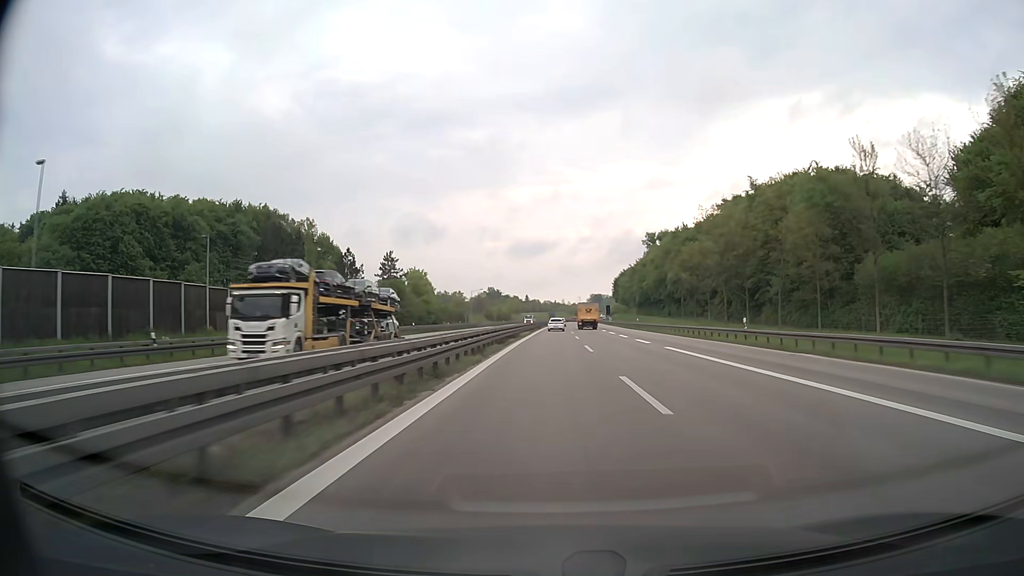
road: motorway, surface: asphalt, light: Day
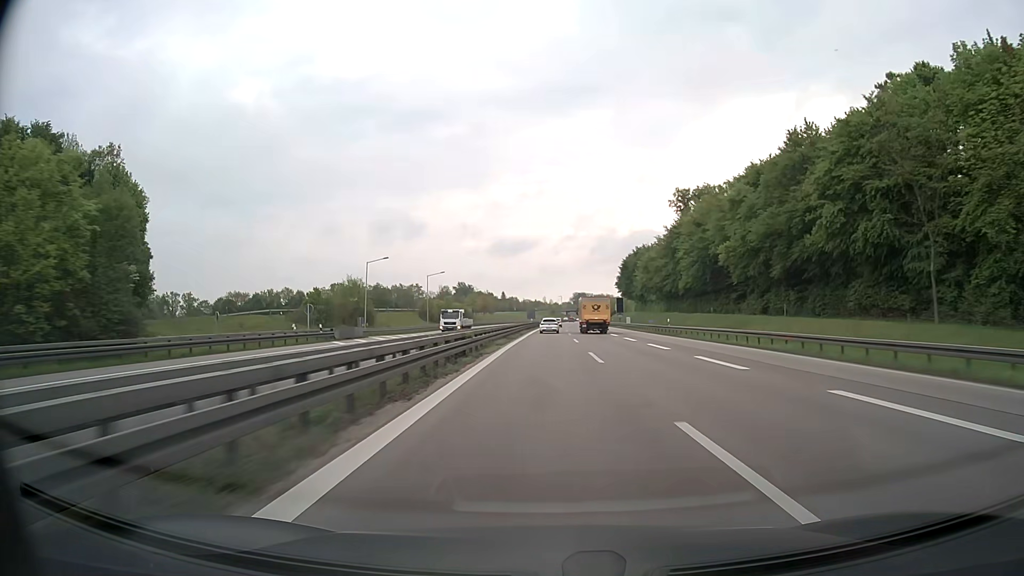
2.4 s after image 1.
(+1.0, +79.5) m; +2°
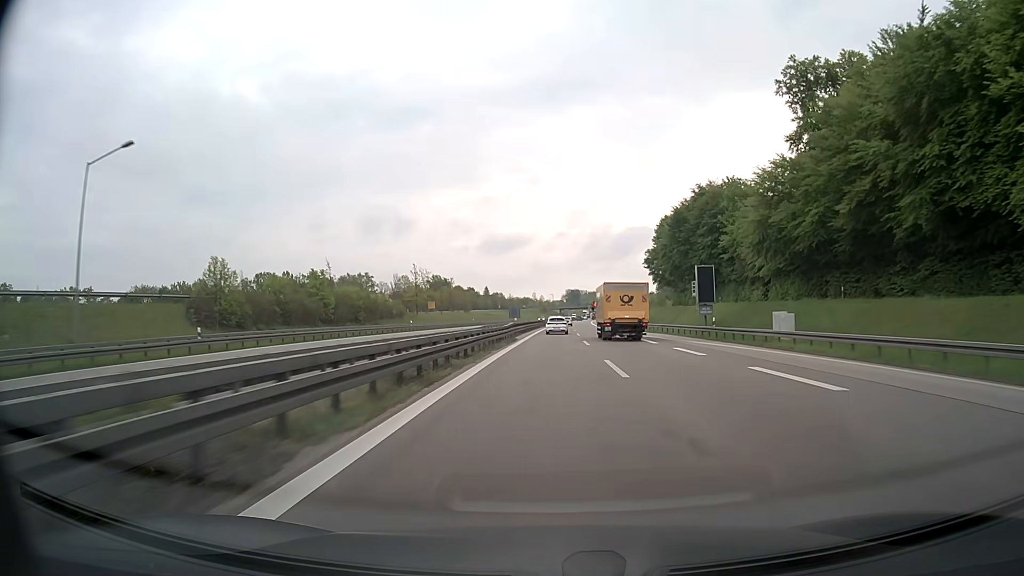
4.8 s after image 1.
(+0.5, +78.4) m; +1°
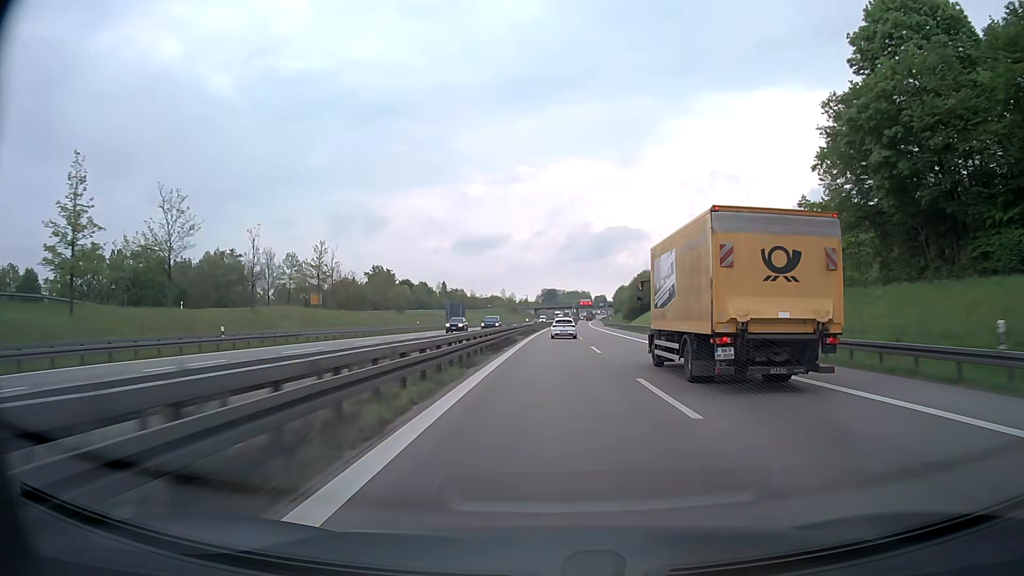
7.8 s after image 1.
(+1.8, +96.9) m; +2°
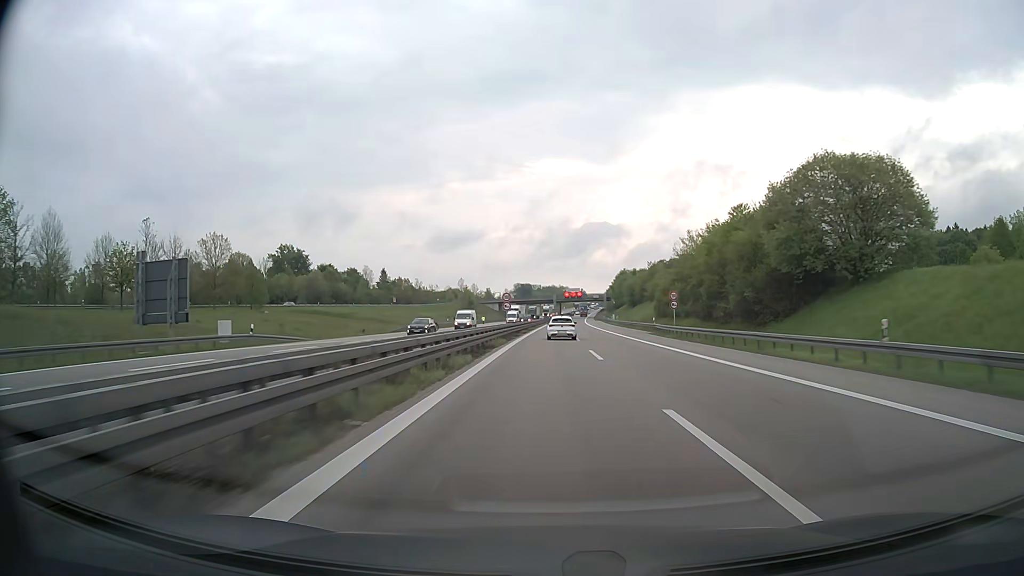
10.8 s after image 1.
(+1.8, +96.0) m; +2°
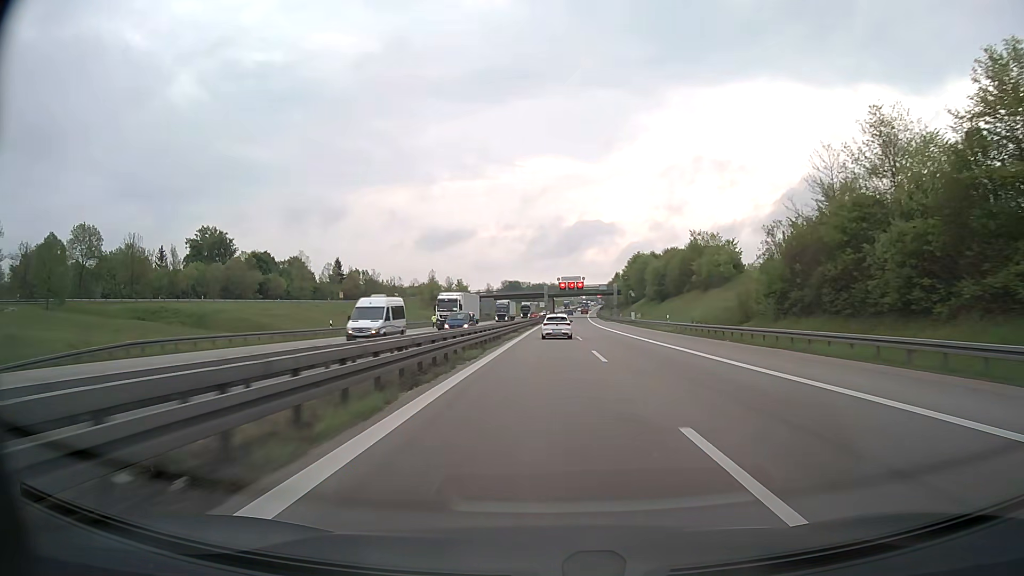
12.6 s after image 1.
(+0.5, +56.2) m; +1°
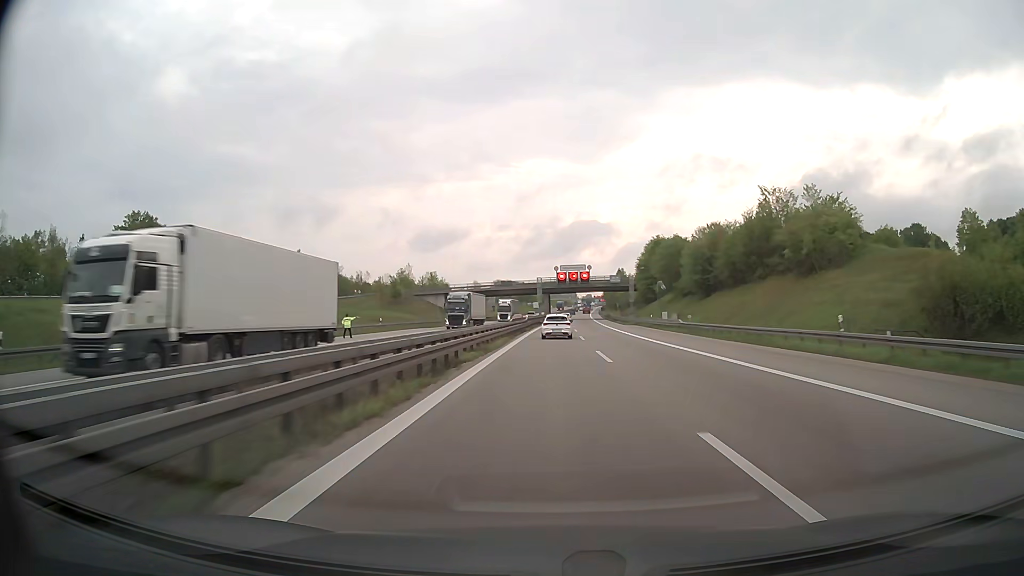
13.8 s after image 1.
(+0.1, +36.5) m; 0°
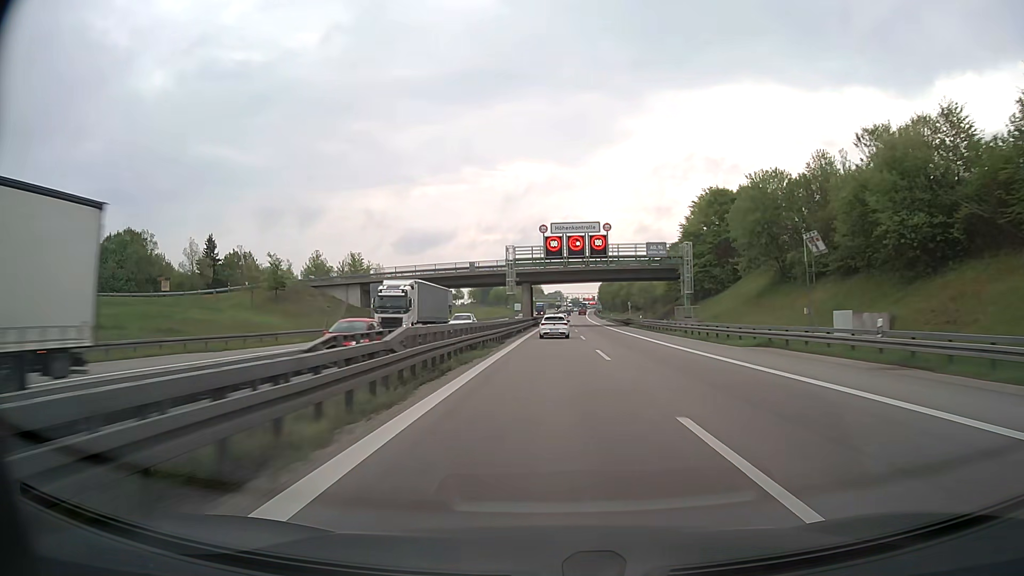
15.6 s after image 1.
(+0.6, +53.3) m; +1°
